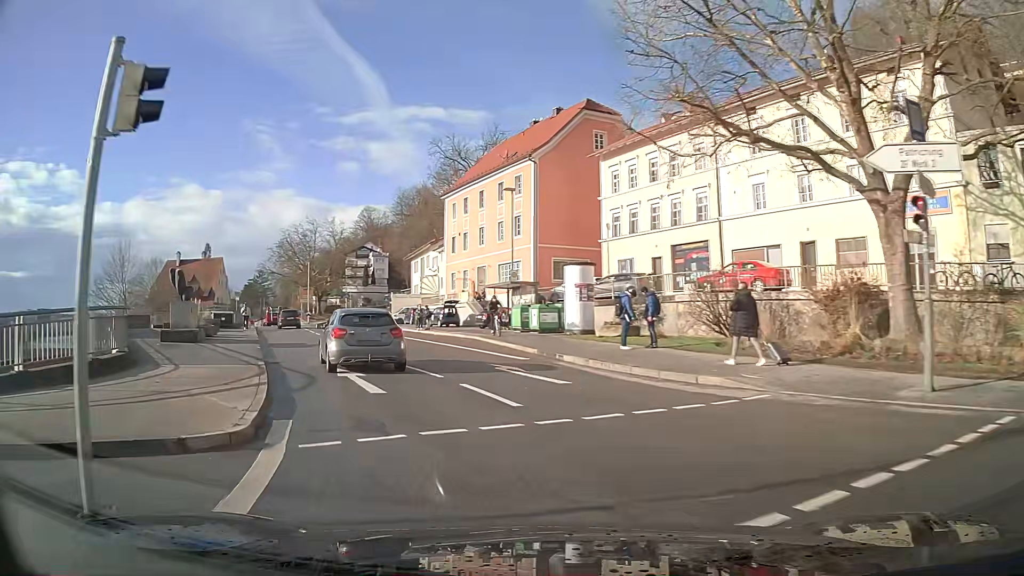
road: primary_link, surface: asphalt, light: Day
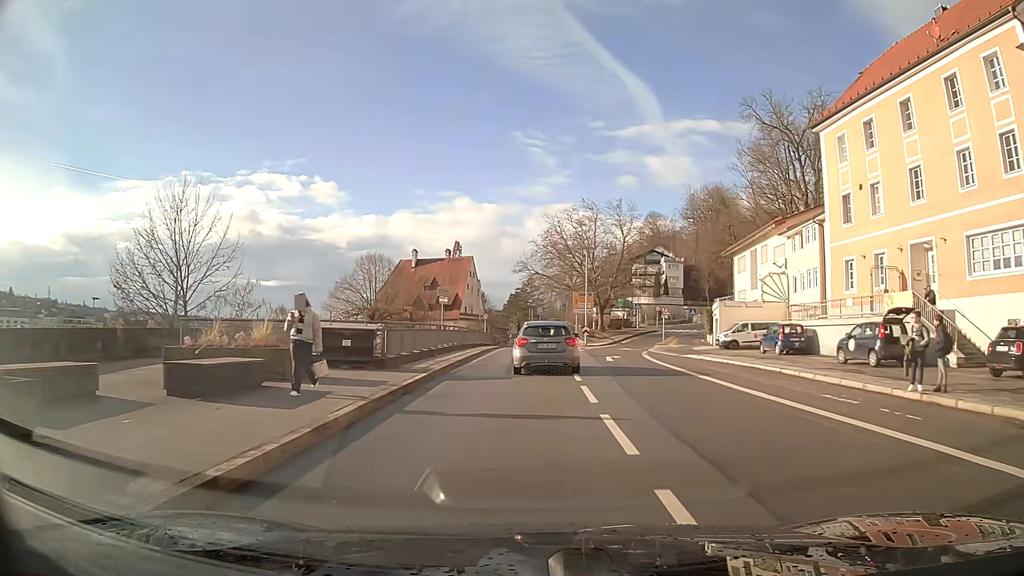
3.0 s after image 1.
(-7.4, +28.2) m; -20°
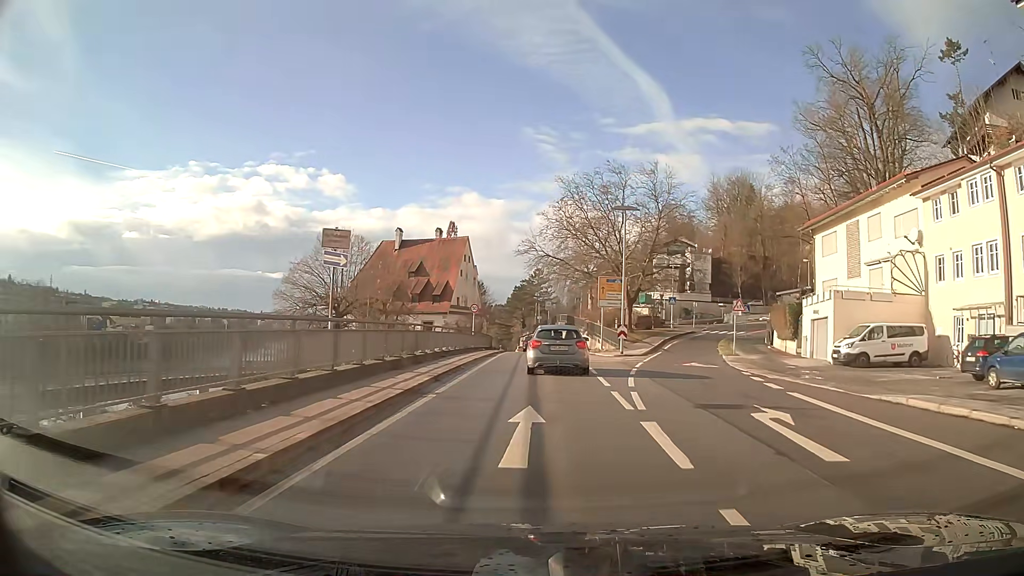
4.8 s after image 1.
(-0.1, +18.8) m; 0°
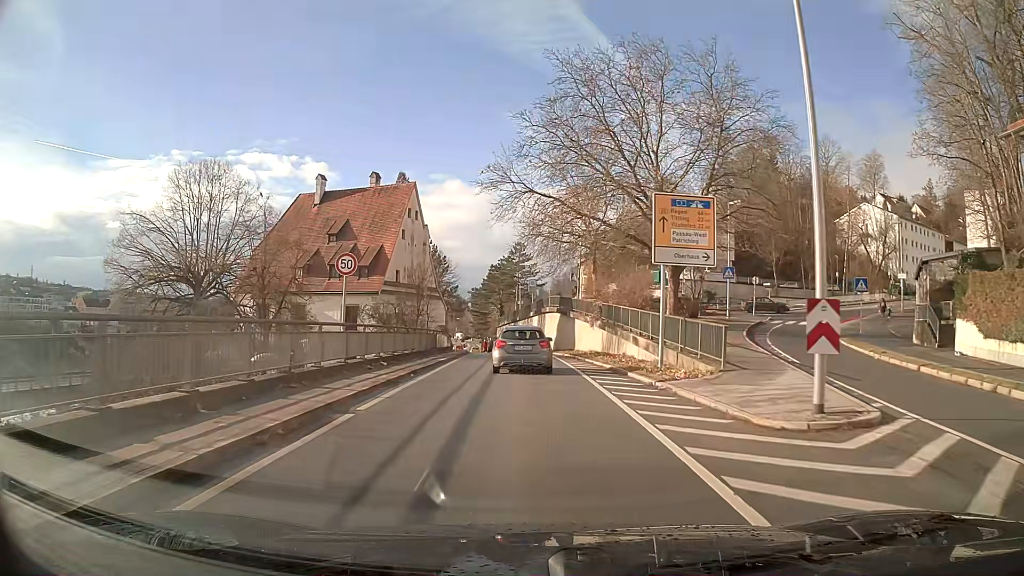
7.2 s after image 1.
(+0.4, +27.5) m; +1°
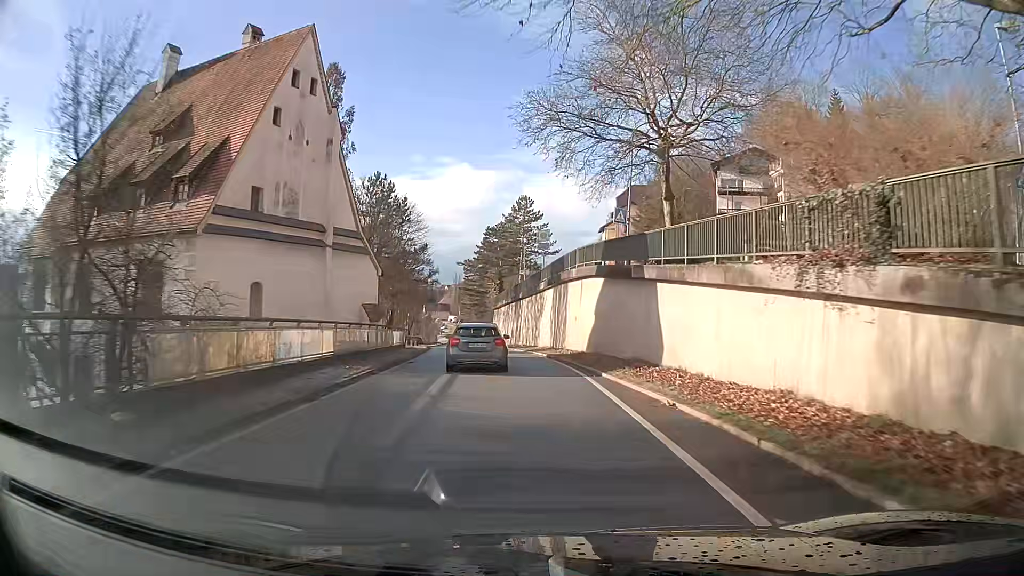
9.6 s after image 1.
(-0.2, +30.5) m; -1°
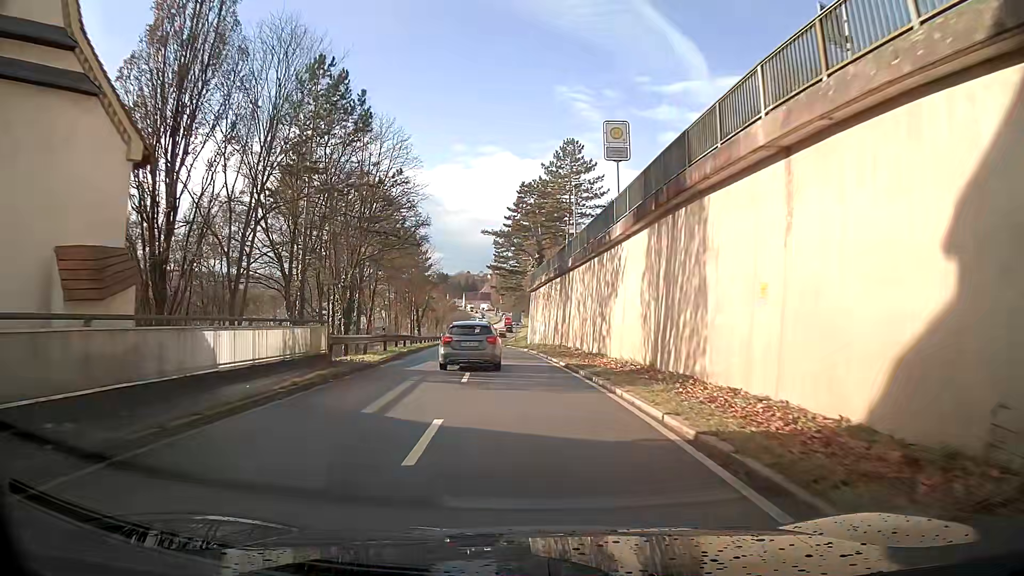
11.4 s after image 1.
(-0.8, +24.0) m; -4°
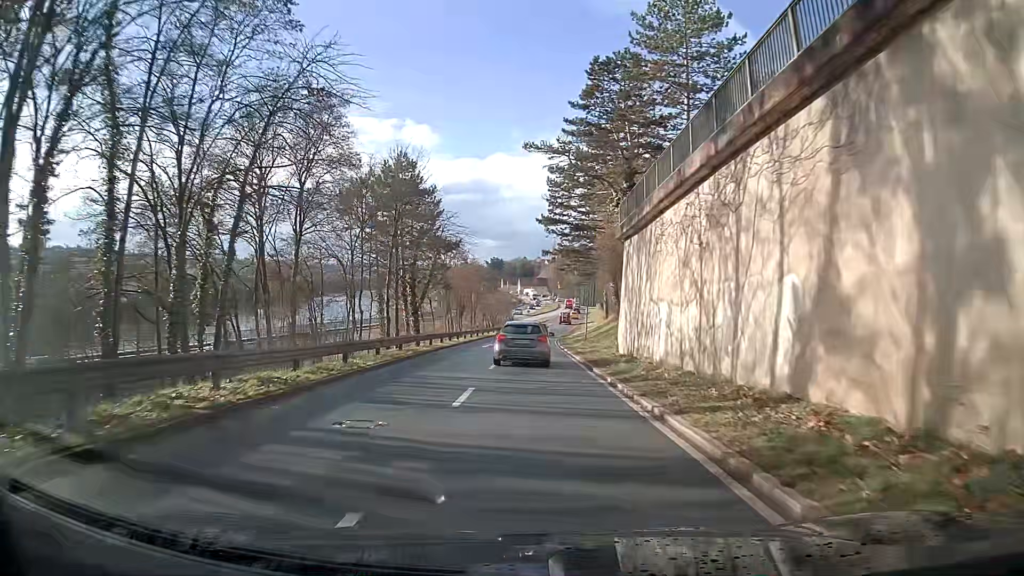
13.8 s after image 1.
(-1.2, +31.7) m; -4°
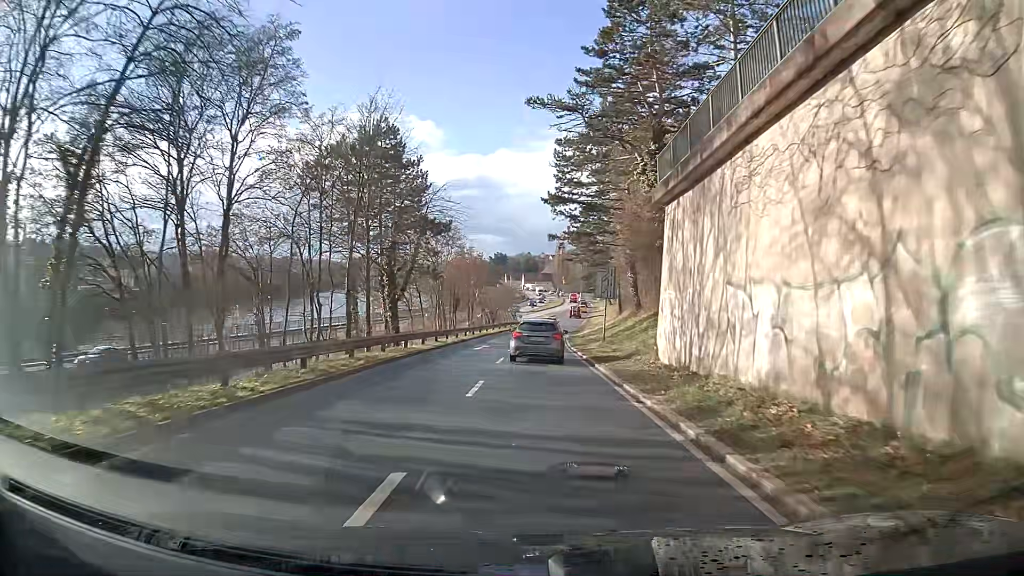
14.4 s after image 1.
(0.0, +7.9) m; 0°
